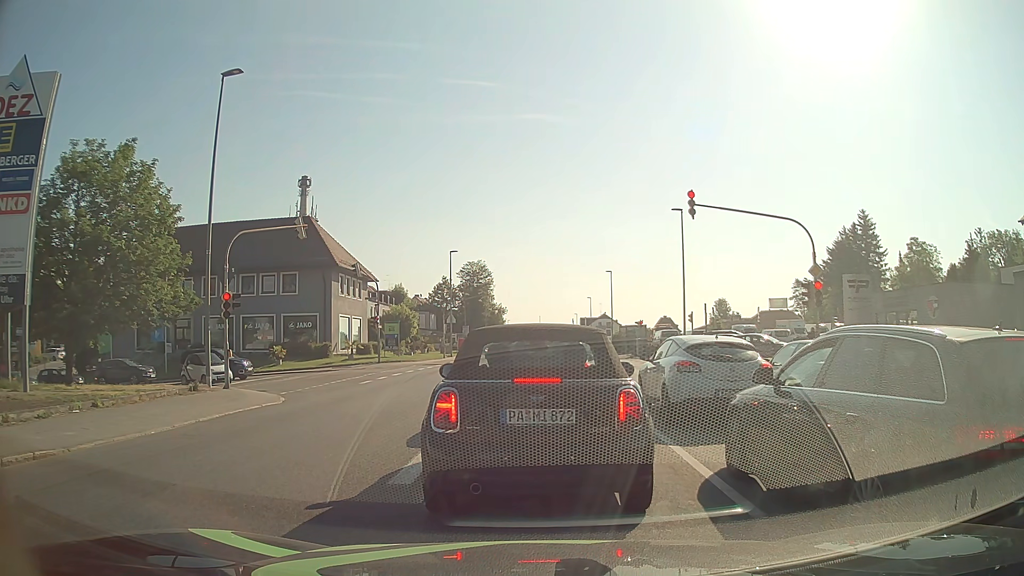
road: tertiary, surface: asphalt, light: Day
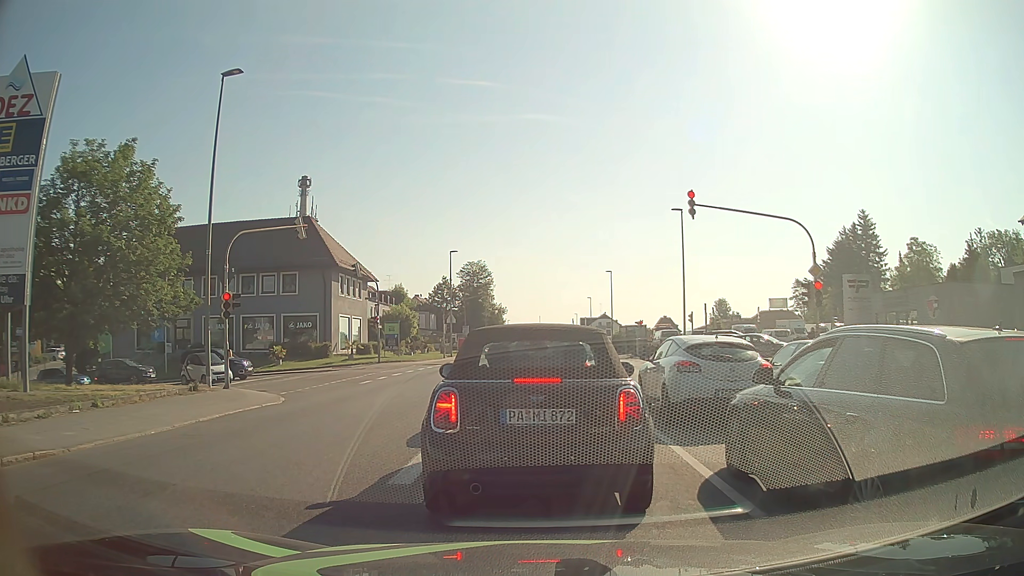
(0.0, 0.0) m; 0°
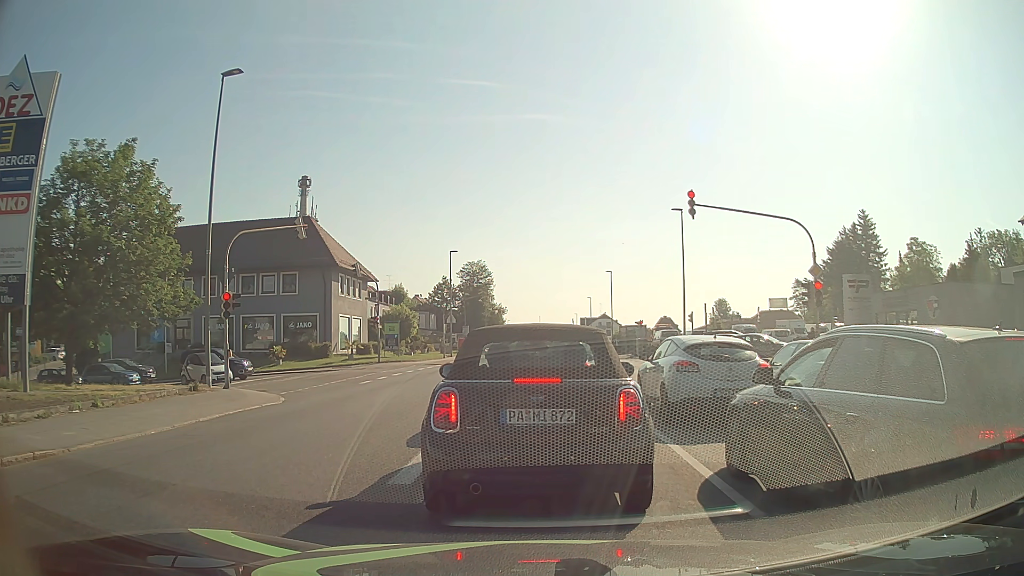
(0.0, 0.0) m; 0°
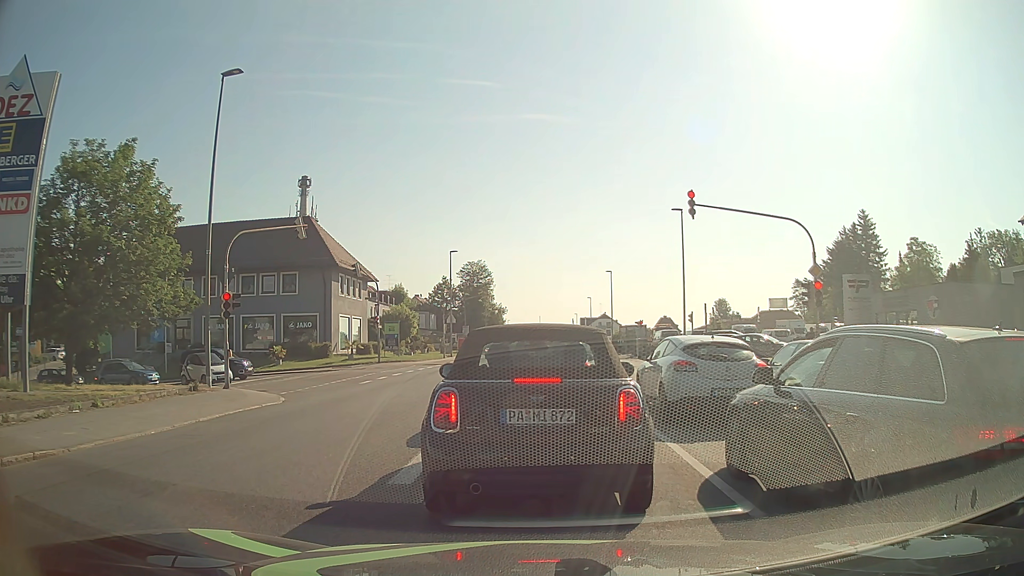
(0.0, 0.0) m; 0°
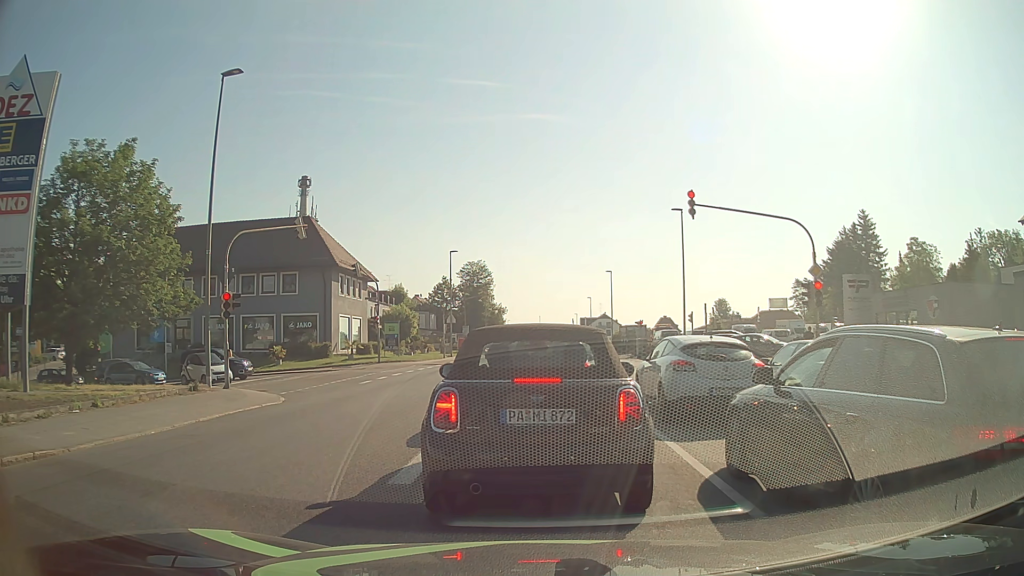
(0.0, 0.0) m; 0°
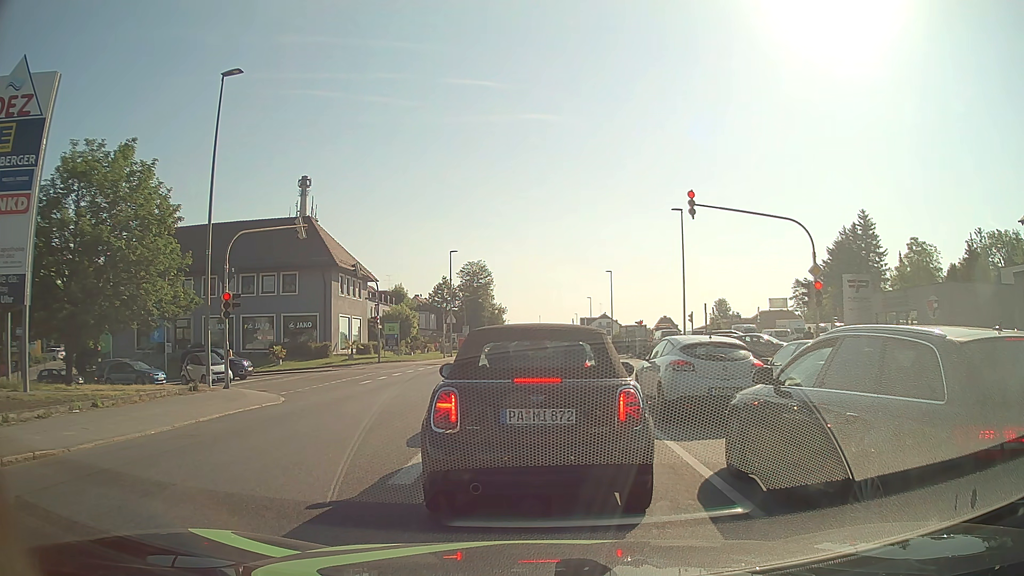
(0.0, 0.0) m; 0°
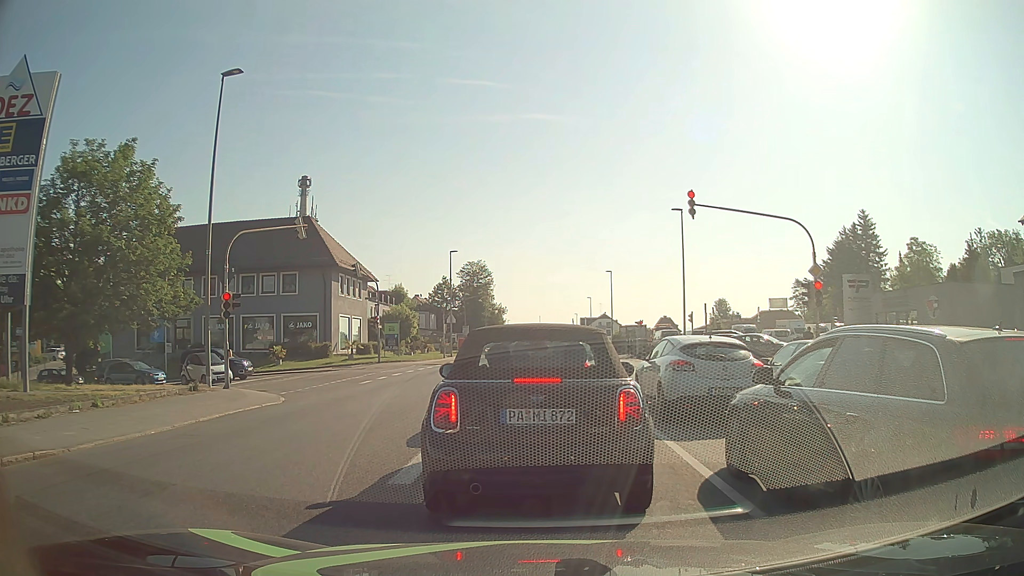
(0.0, 0.0) m; 0°
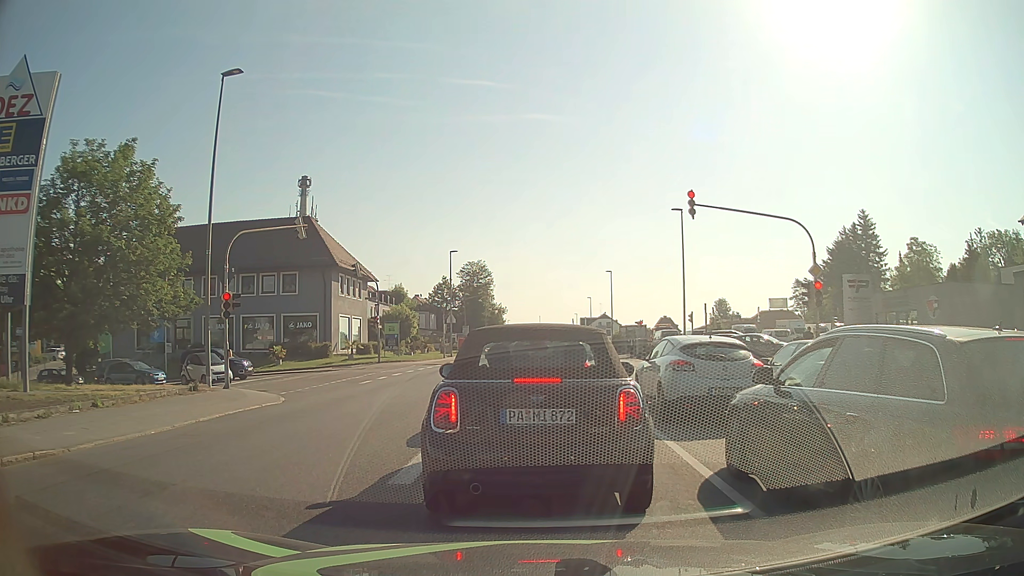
(0.0, 0.0) m; 0°
